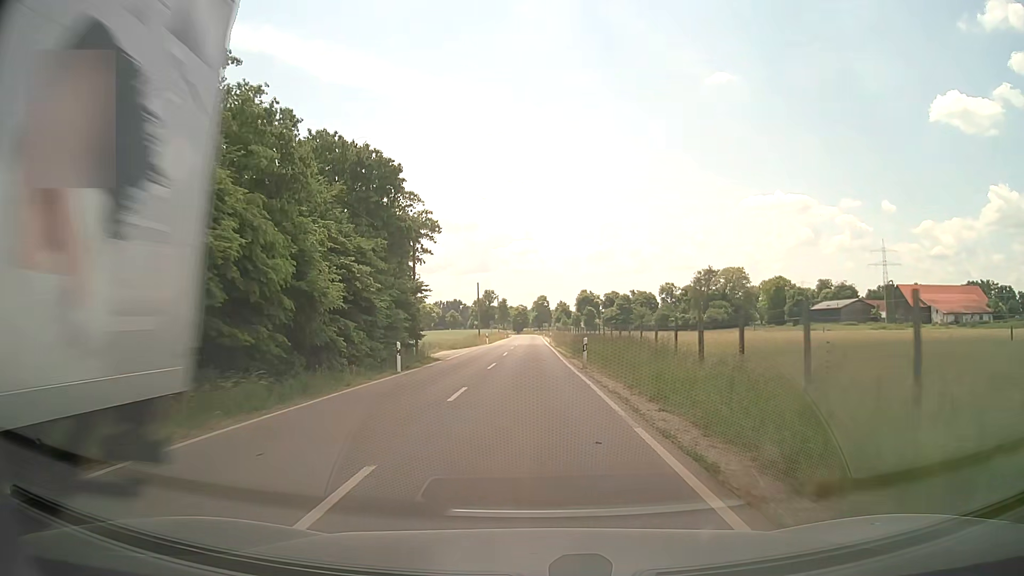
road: tertiary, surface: asphalt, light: Day
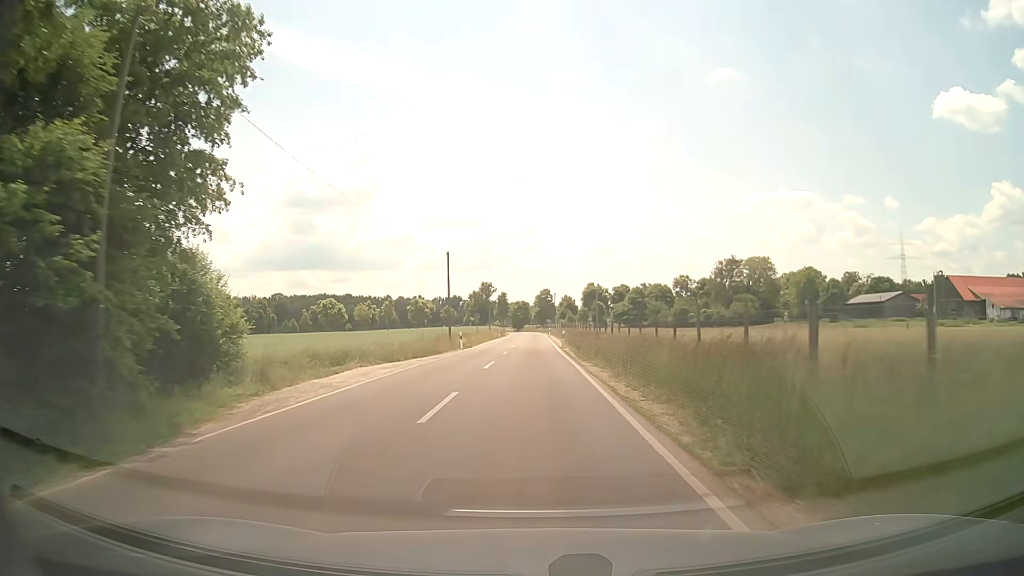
(-0.1, +26.3) m; 0°
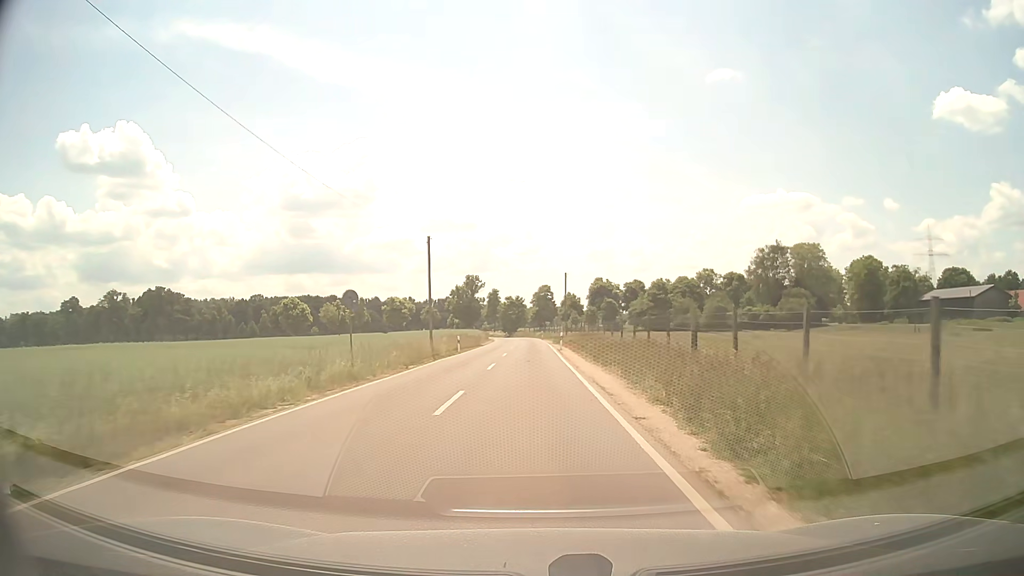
(+0.1, +44.1) m; 0°
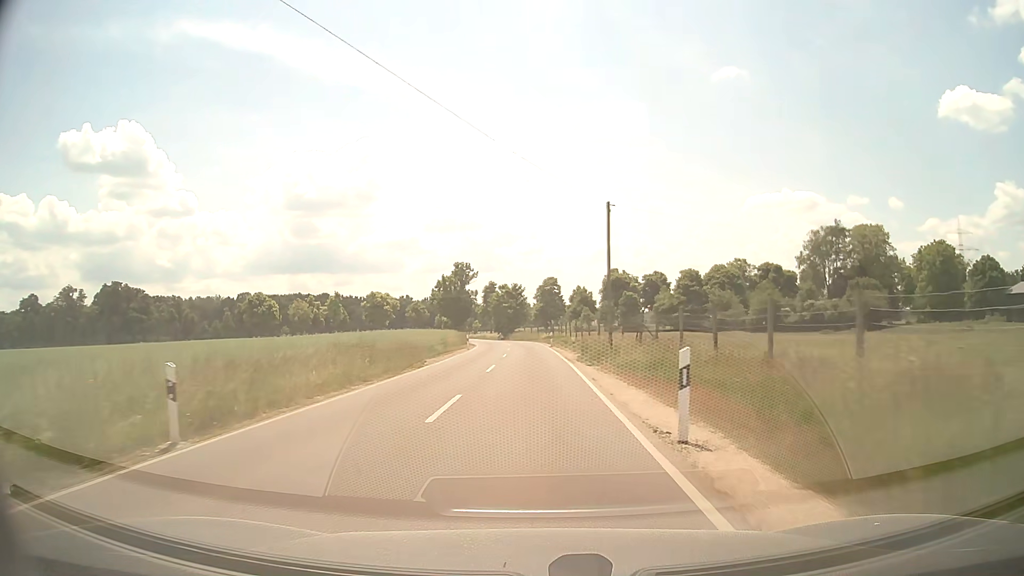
(0.0, +34.8) m; 0°
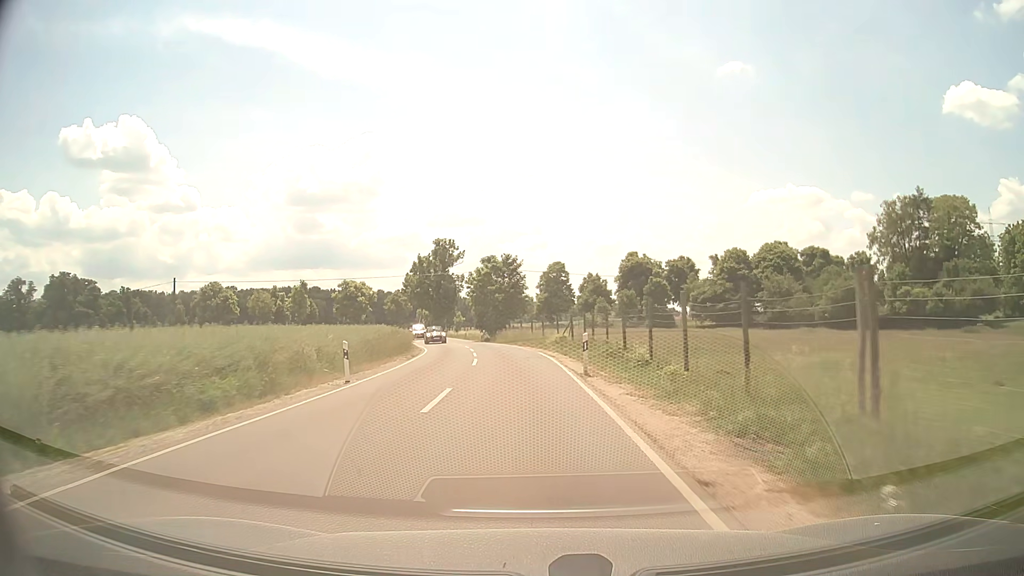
(+0.1, +33.5) m; 0°
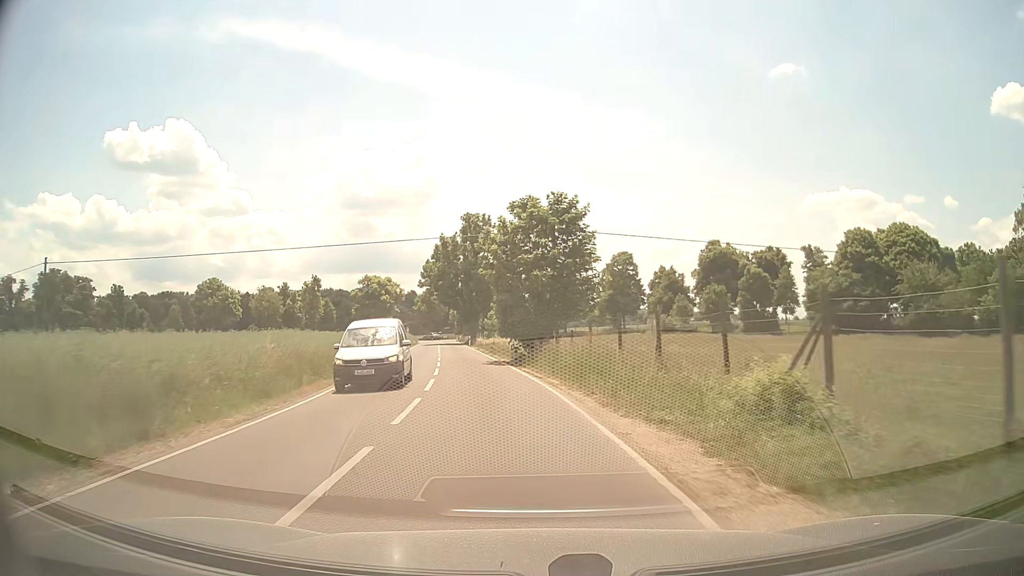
(-1.1, +30.2) m; -5°
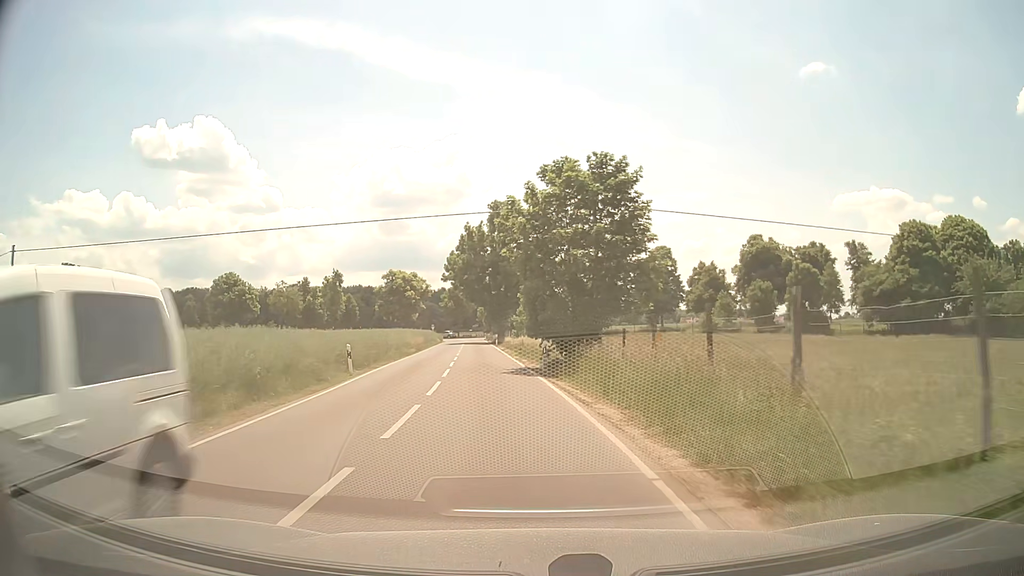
(-0.2, +7.2) m; -3°
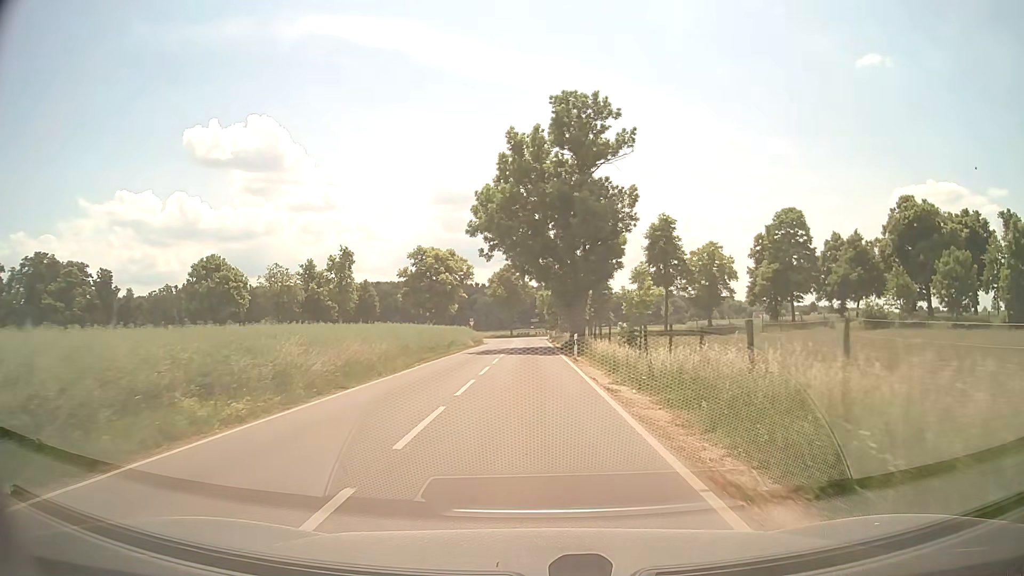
(-2.7, +36.9) m; -5°
